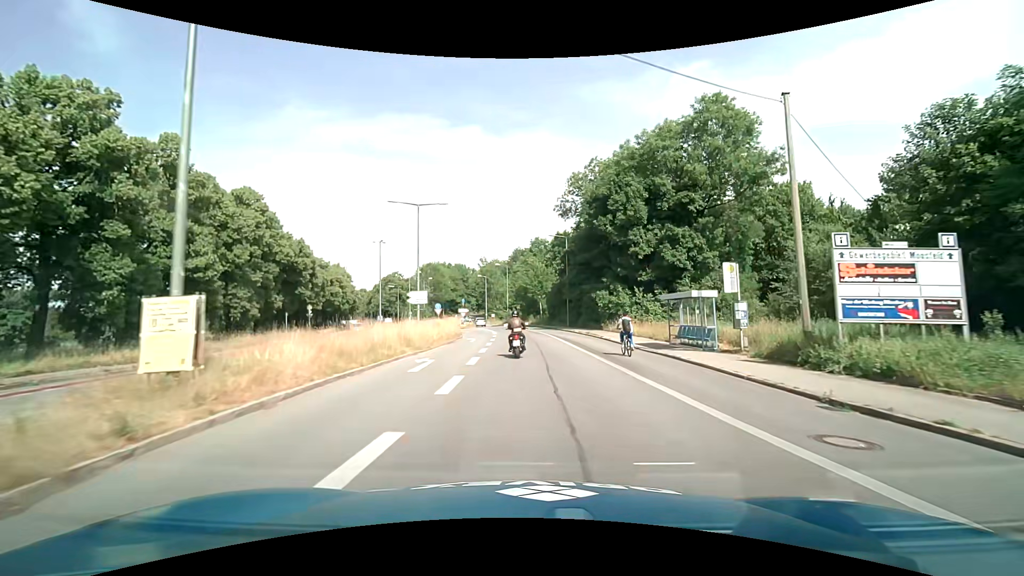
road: tertiary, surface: asphalt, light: Day
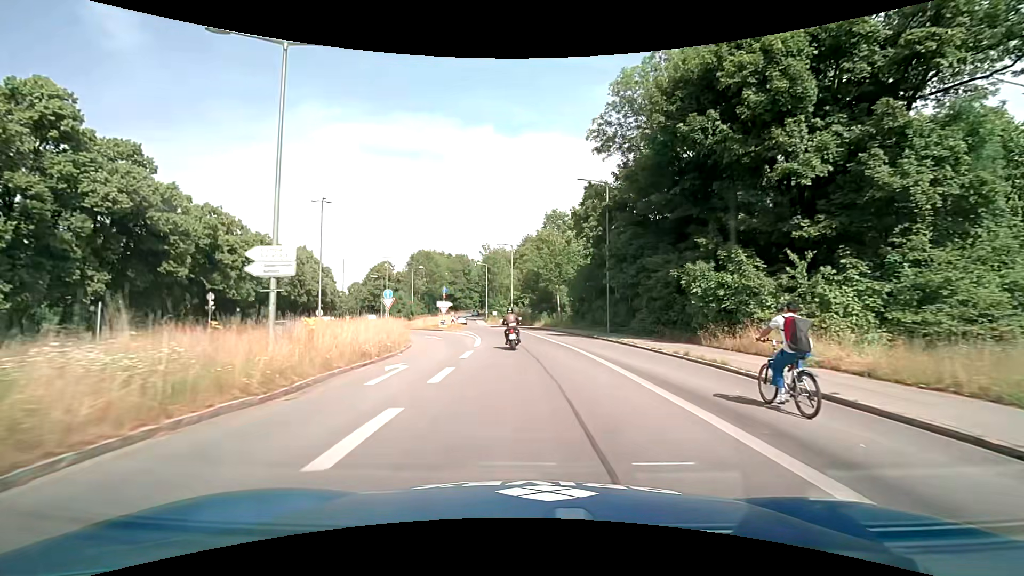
(-0.4, +22.8) m; -2°
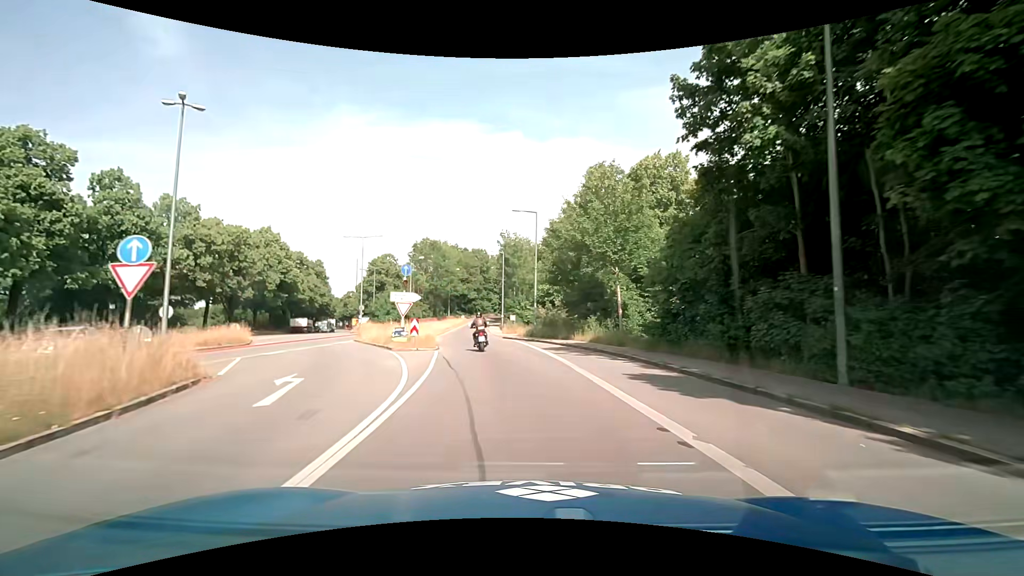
(-0.3, +22.5) m; -3°
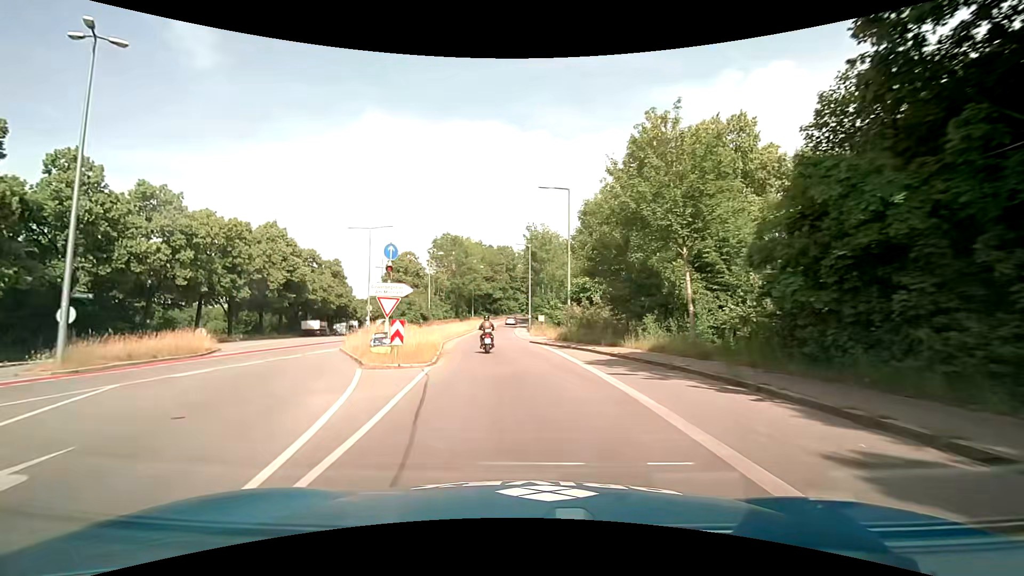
(-0.2, +7.3) m; -3°
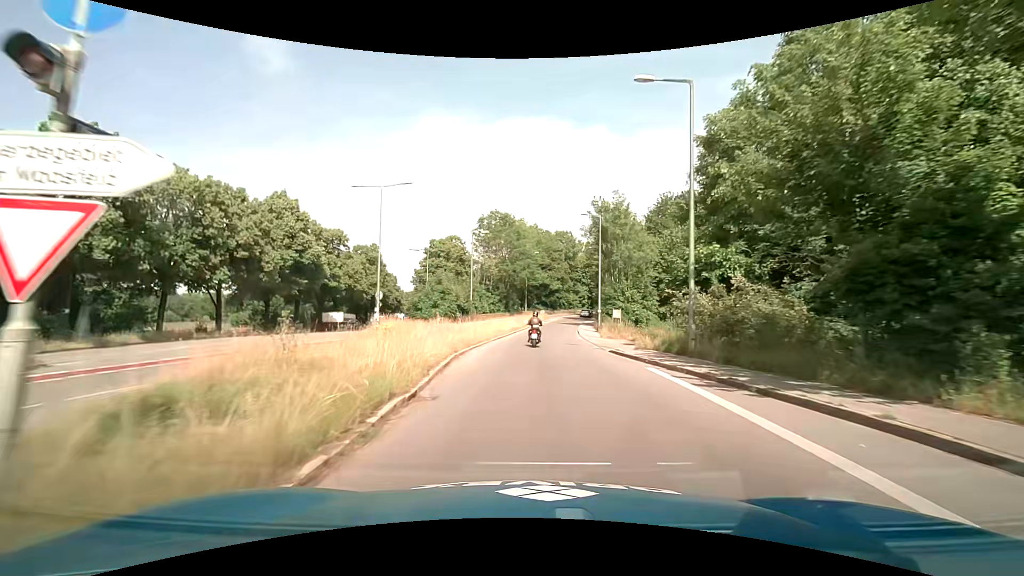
(-1.0, +14.5) m; -7°
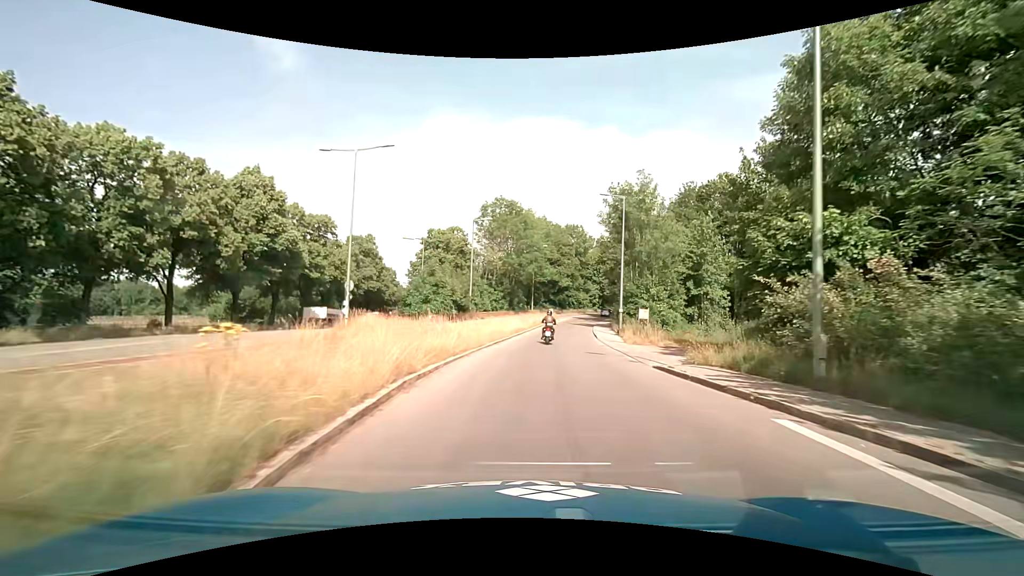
(0.0, +7.2) m; 0°
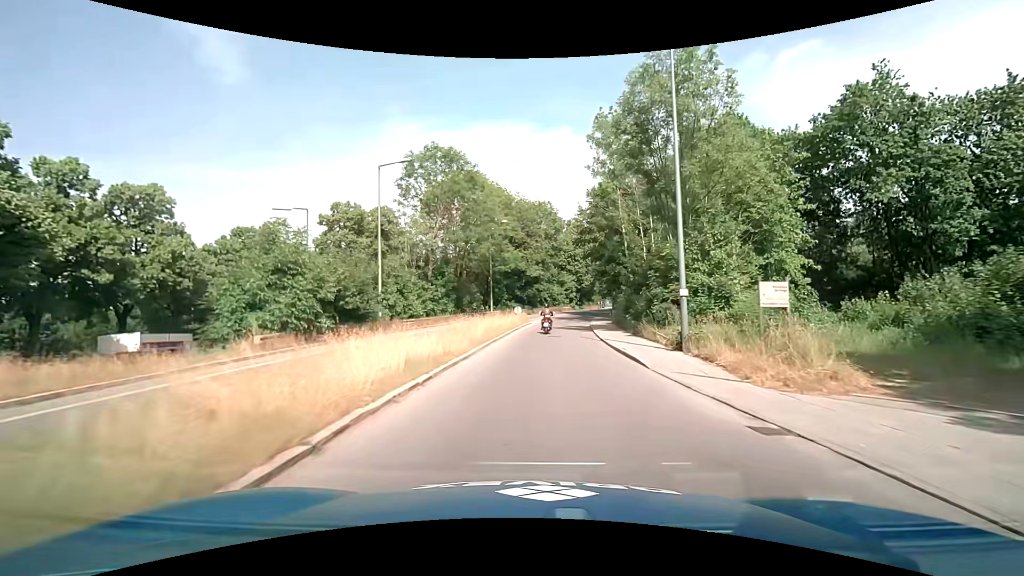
(+0.7, +21.6) m; +4°
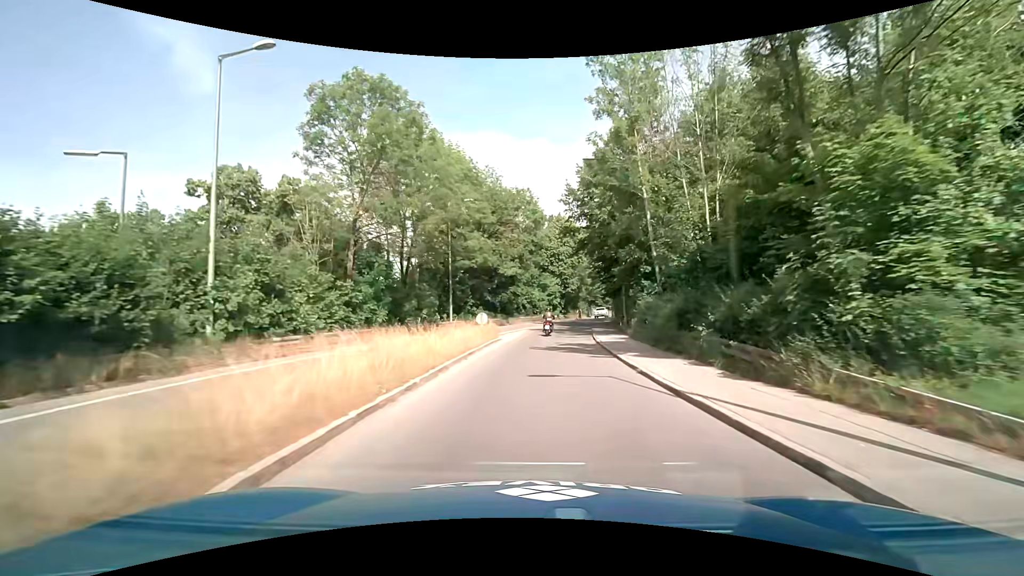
(+0.4, +14.4) m; +3°
(0, +10) (+1, +20) (+1, +30) (+3, +40) (+4, +50) (+7, +59) (+9, +69) (+13, +79) (+16, +88) (+19, +97) m
